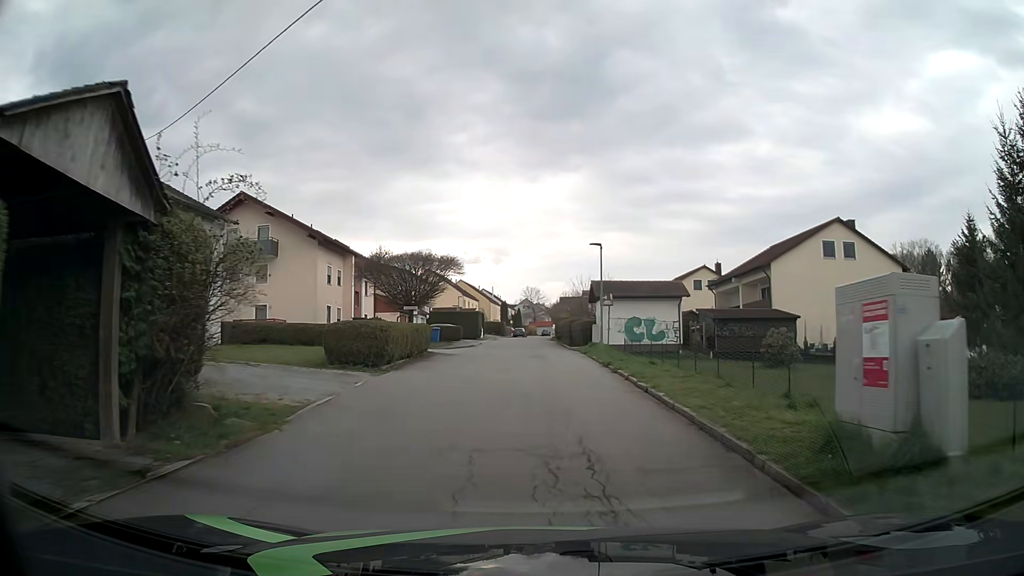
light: Day
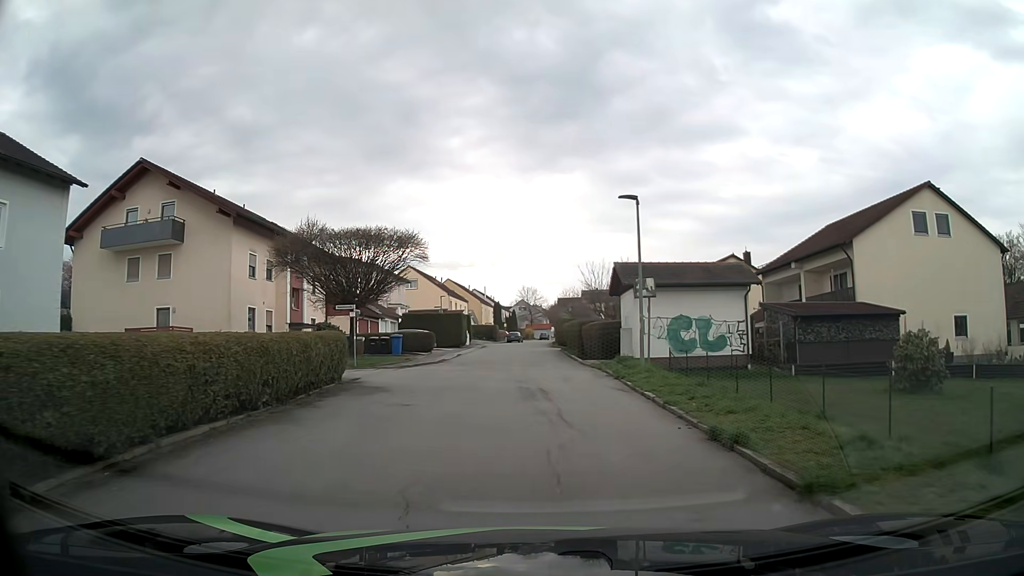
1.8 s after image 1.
(+0.2, +13.2) m; +1°
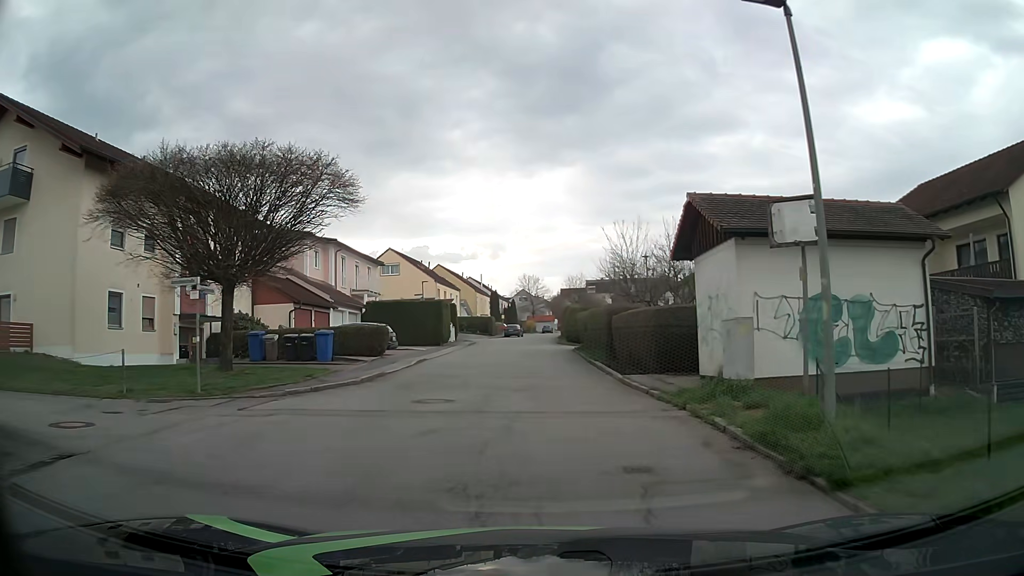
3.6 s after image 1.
(-0.1, +13.0) m; 0°
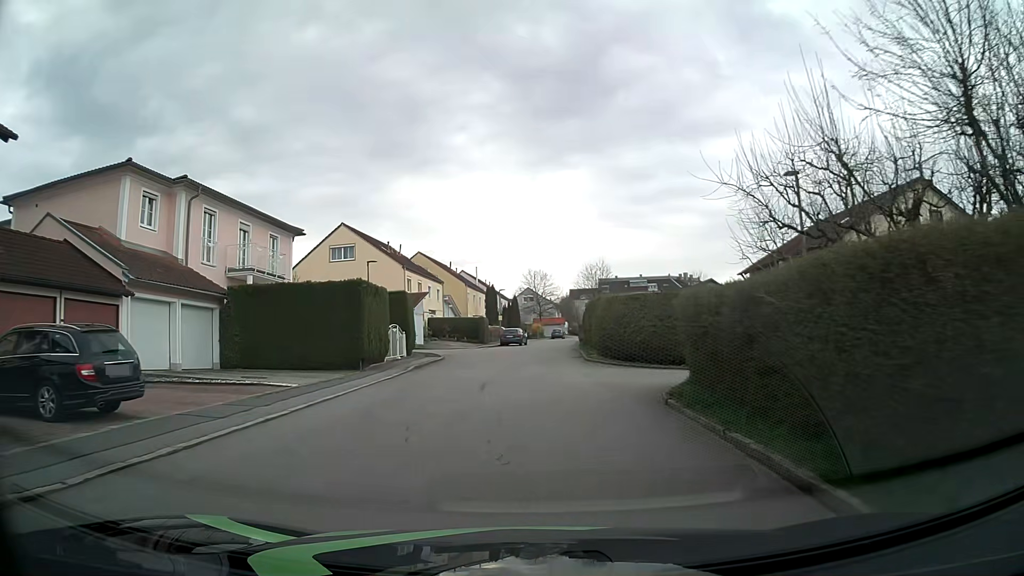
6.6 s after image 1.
(-0.2, +21.6) m; 0°
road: residential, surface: asphalt
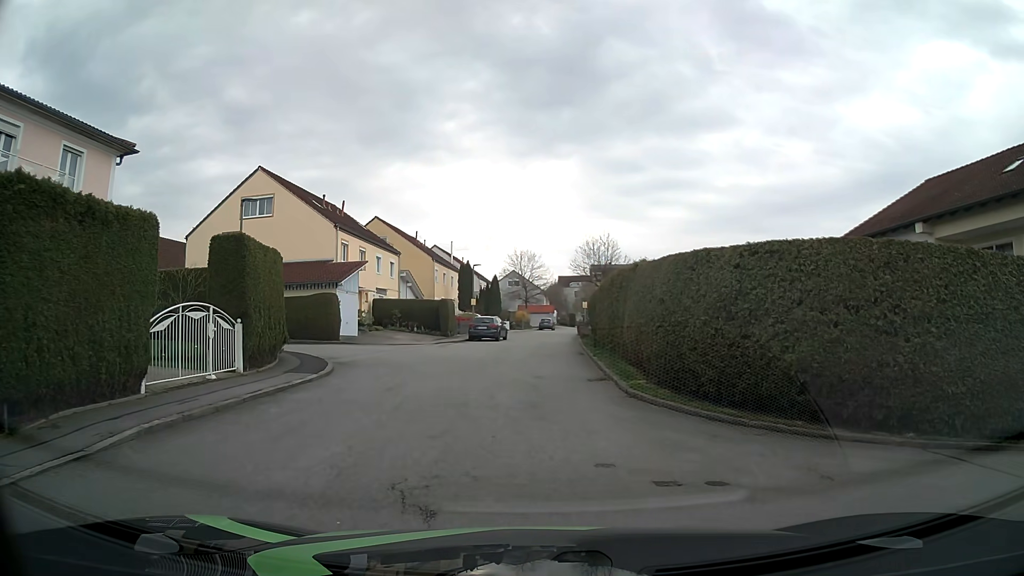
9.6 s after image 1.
(-0.1, +15.4) m; +2°
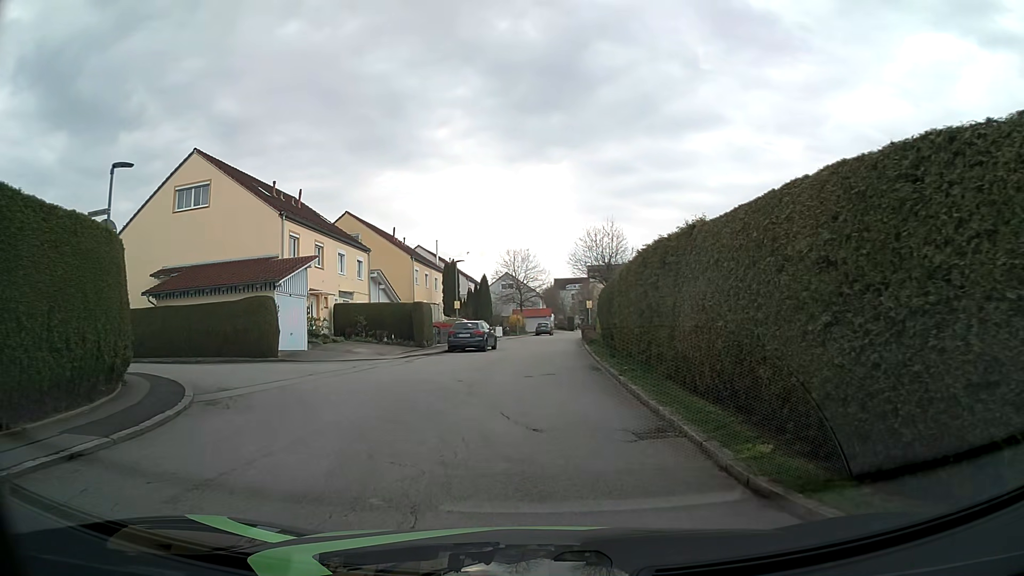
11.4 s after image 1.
(-0.1, +7.8) m; 0°
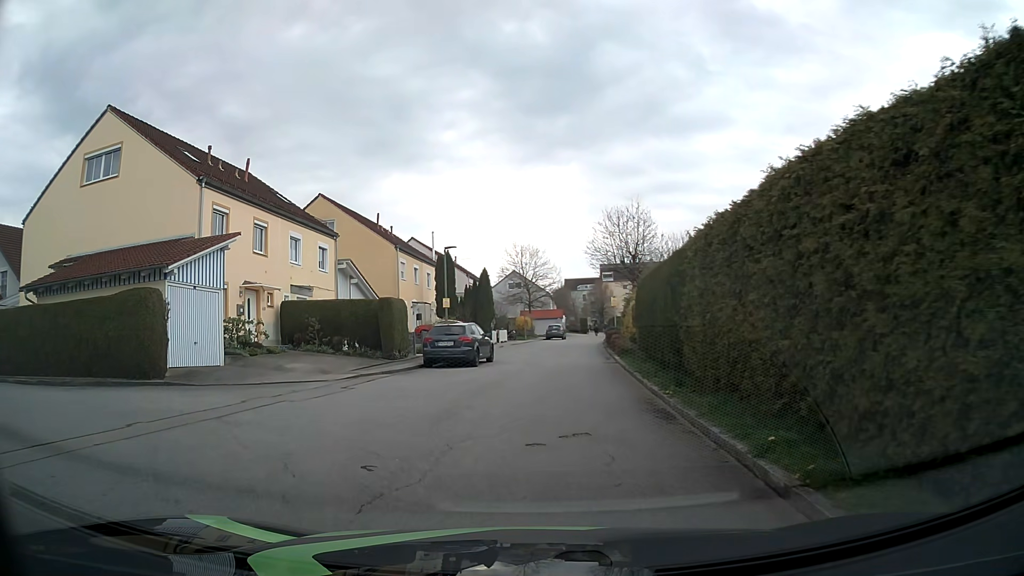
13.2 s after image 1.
(0.0, +8.8) m; -1°
